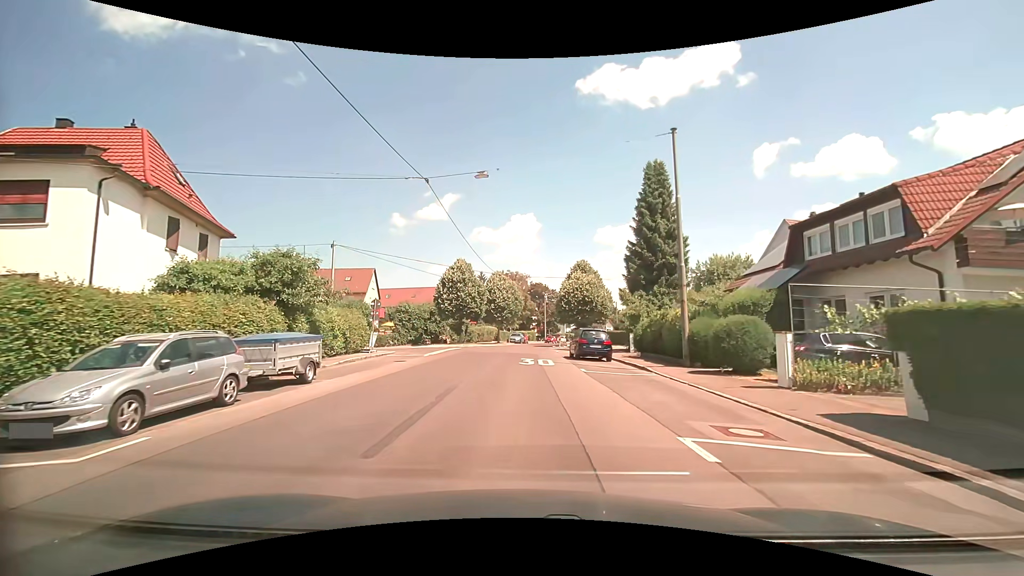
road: residential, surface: asphalt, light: Day
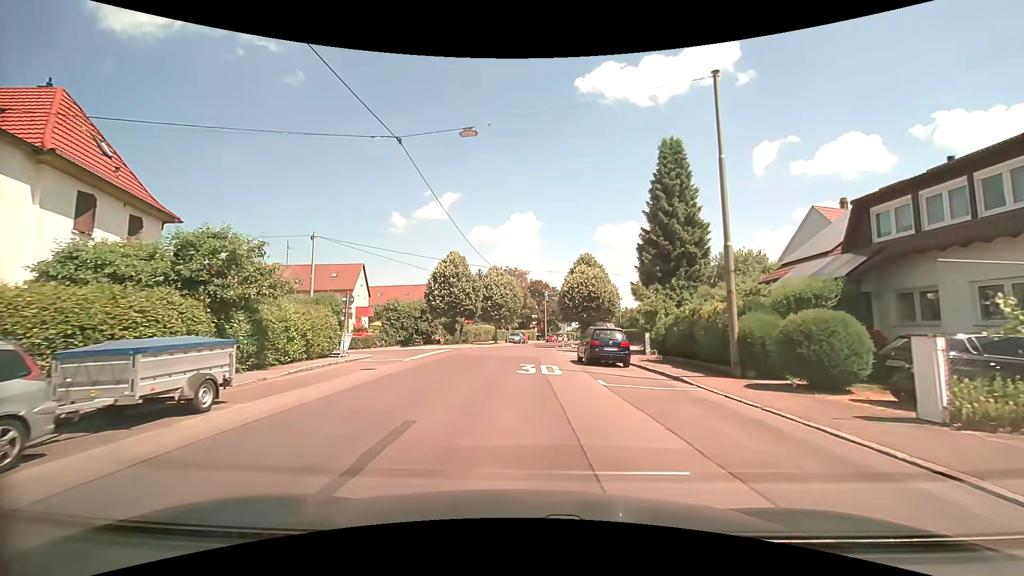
(0.0, +4.2) m; 0°
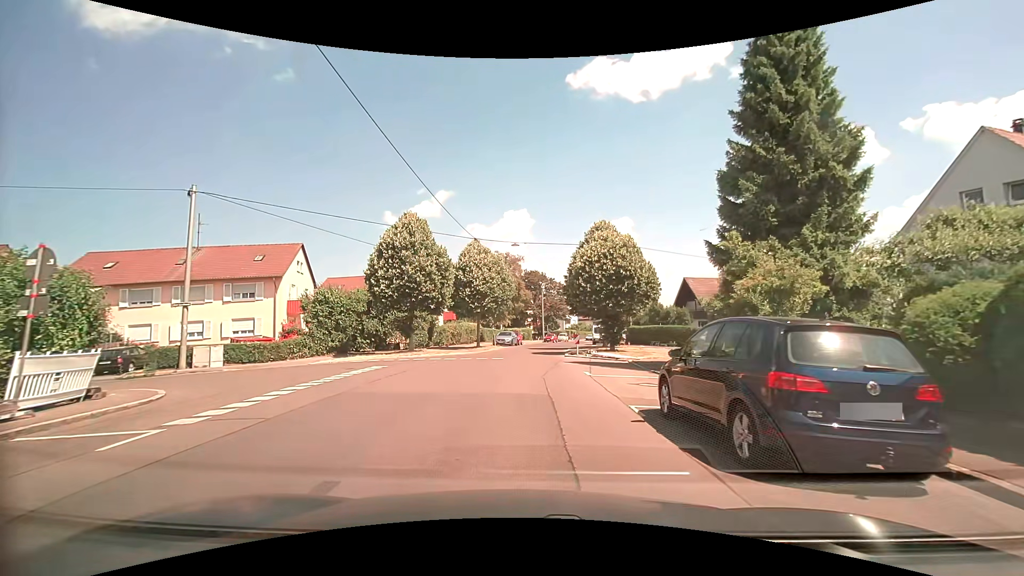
(+0.1, +14.6) m; +1°
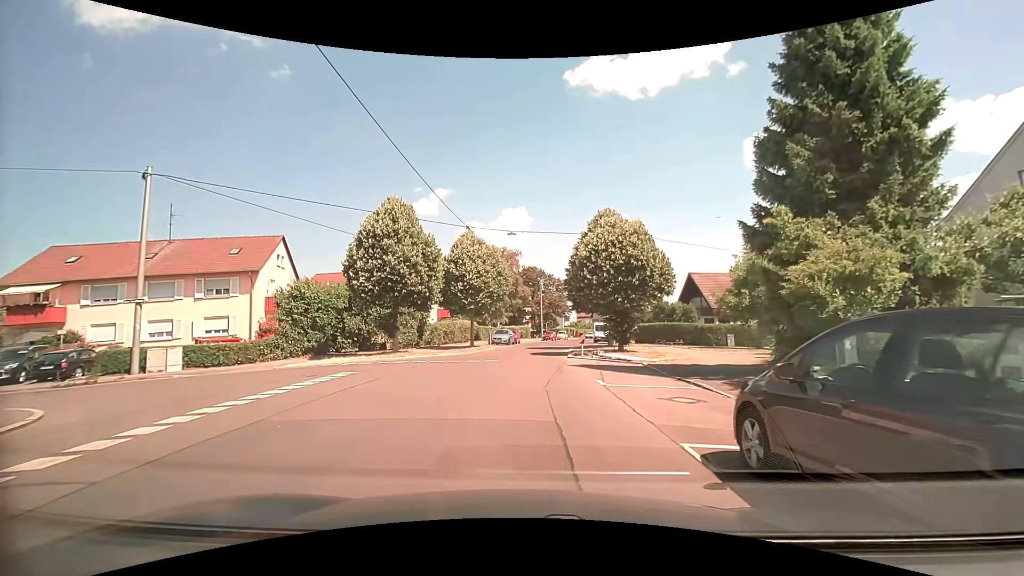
(0.0, +3.1) m; 0°
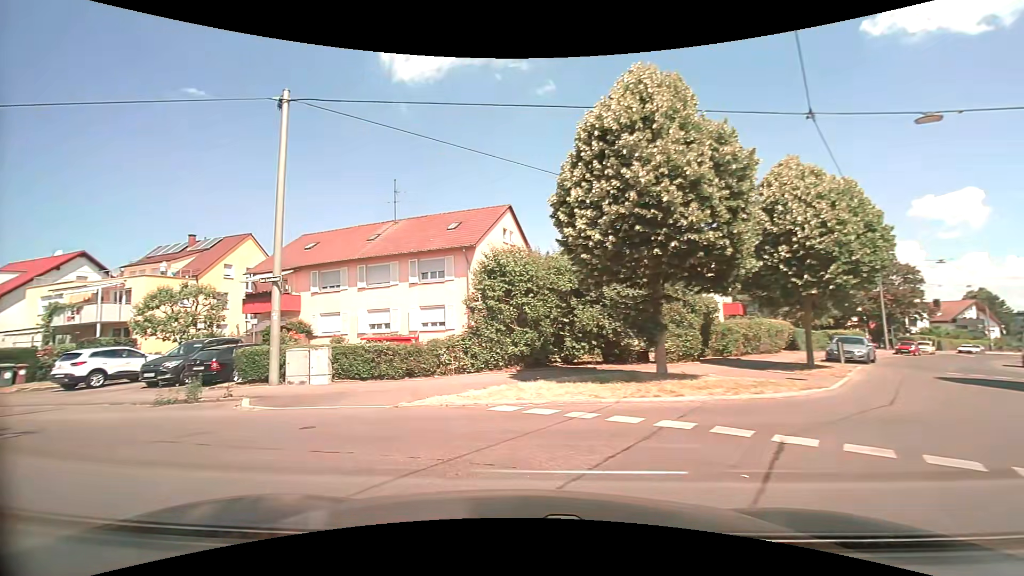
(-2.3, +13.6) m; -30°
